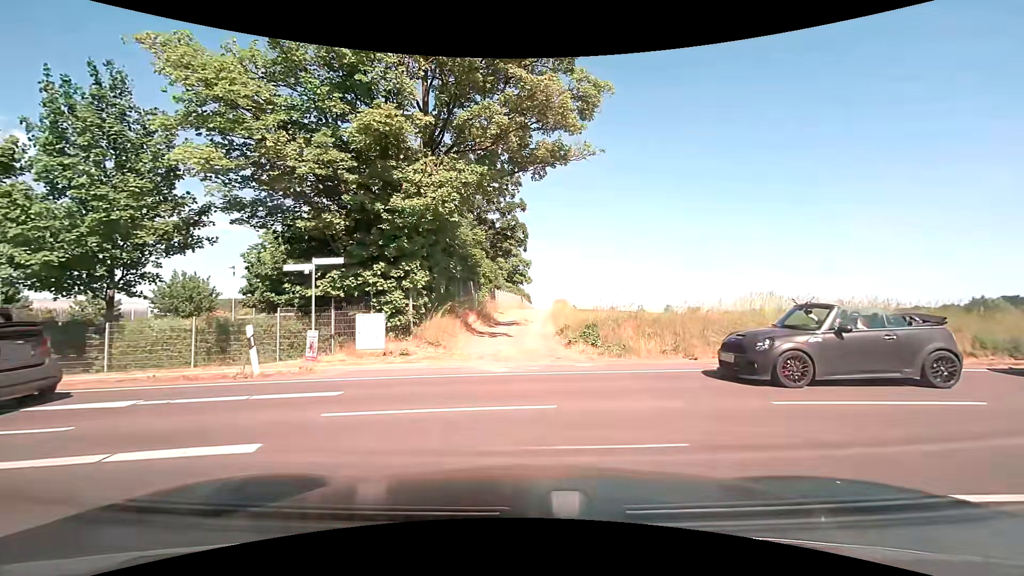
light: Day
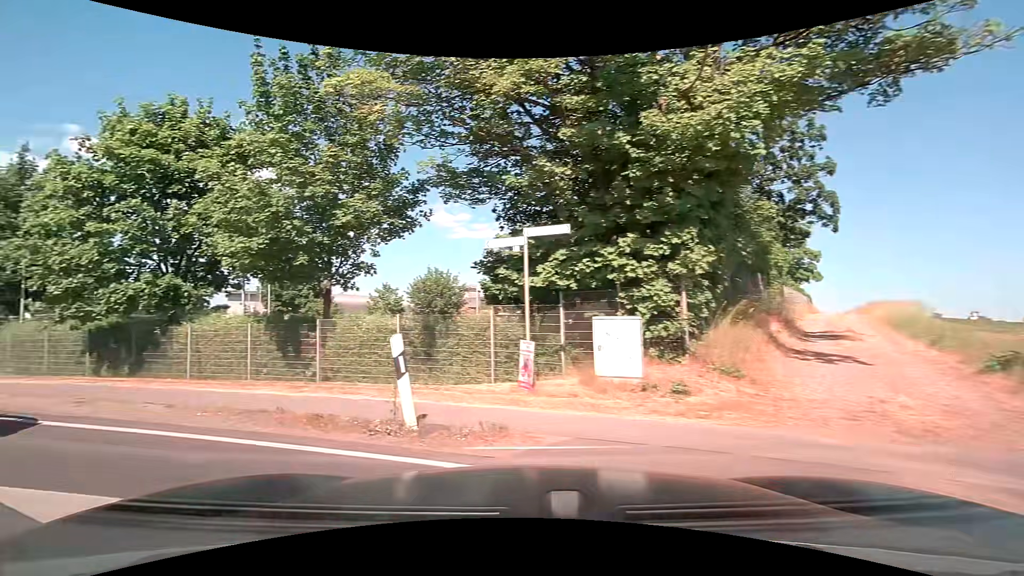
(-0.9, +6.2) m; -28°
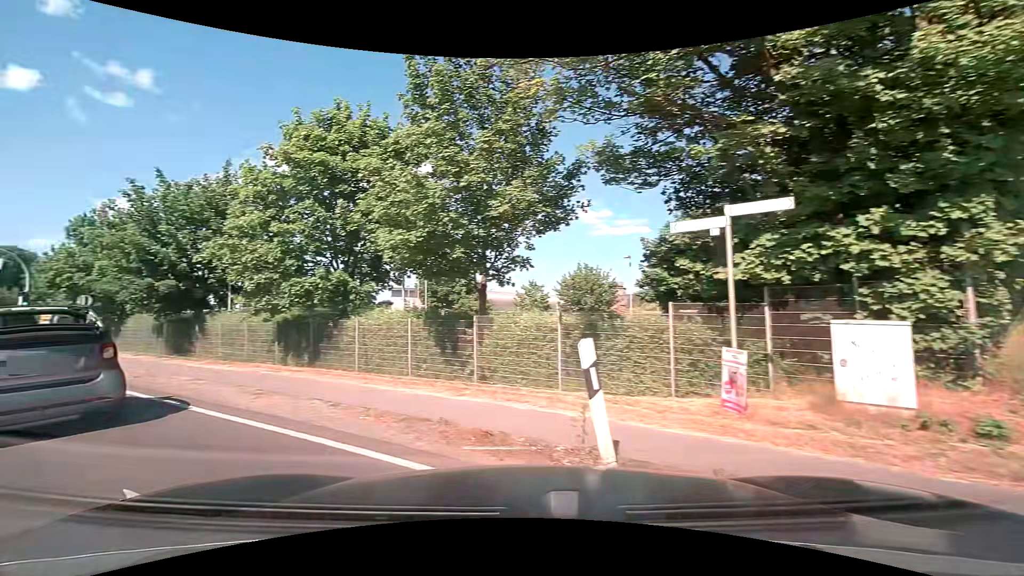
(-0.2, +1.5) m; -16°
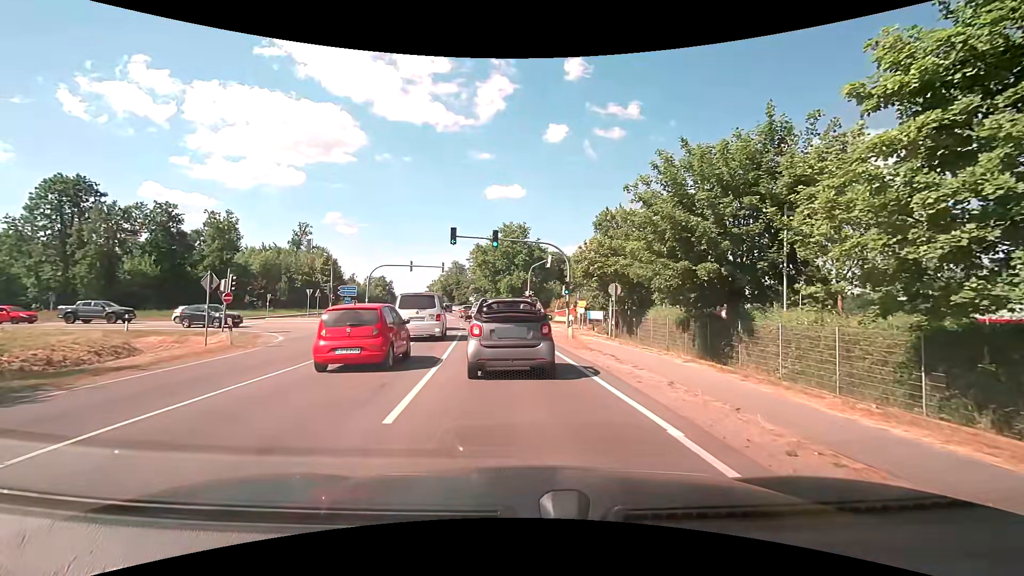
(-5.2, +7.0) m; -51°
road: secondary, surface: asphalt
(0, +10) (-1, +20) (-2, +30) (-3, +40) (-5, +50) (-6, +60) (-8, +69) (-10, +79) (-12, +89) (-15, +99) m
